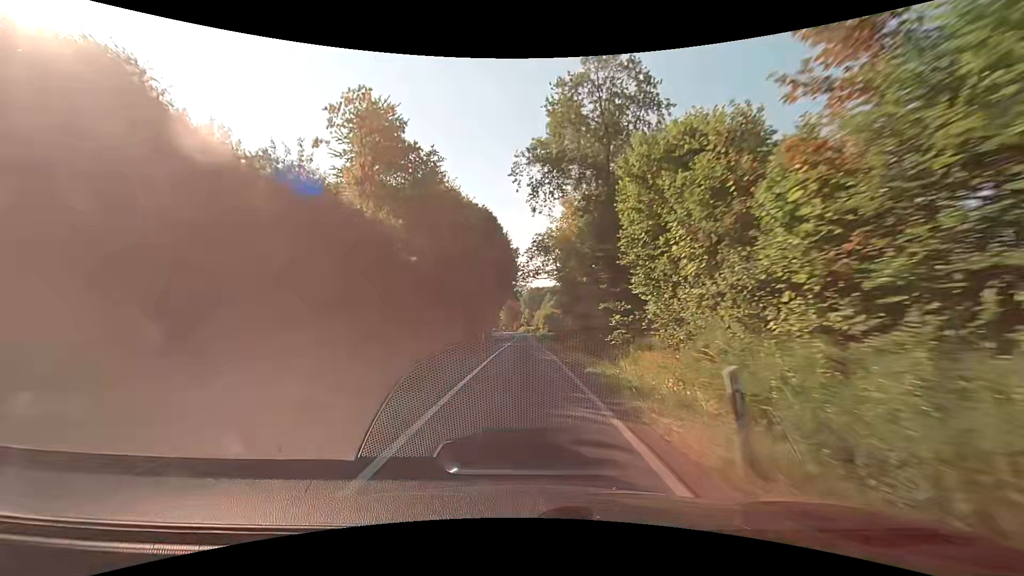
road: secondary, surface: asphalt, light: Day
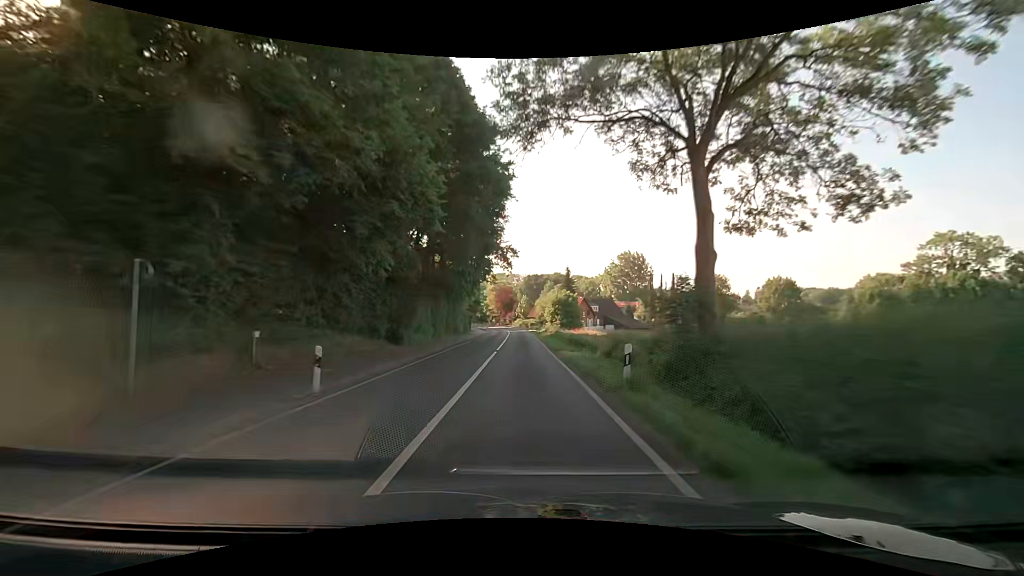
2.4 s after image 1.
(-0.1, +44.8) m; +1°
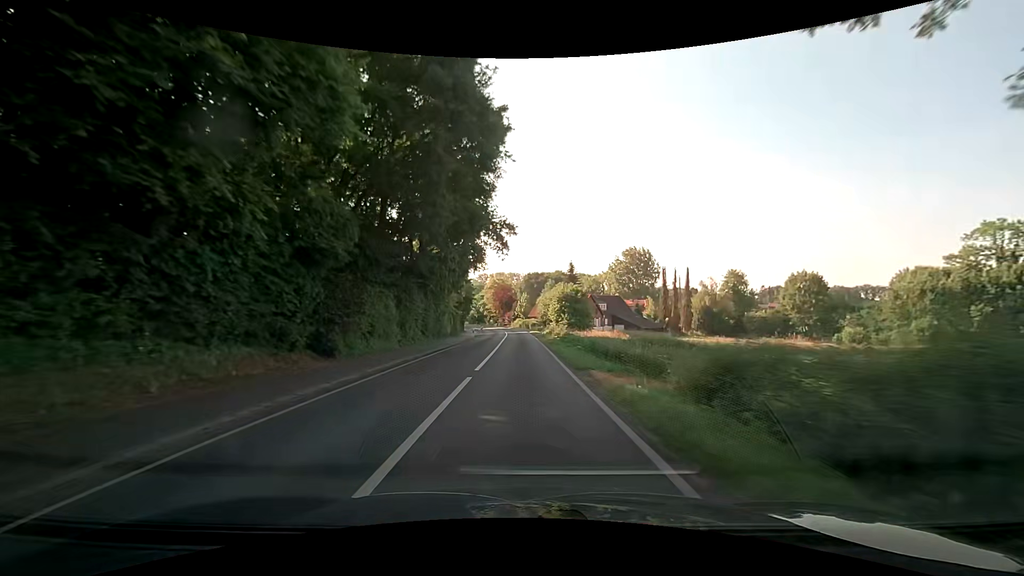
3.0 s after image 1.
(0.0, +11.3) m; 0°
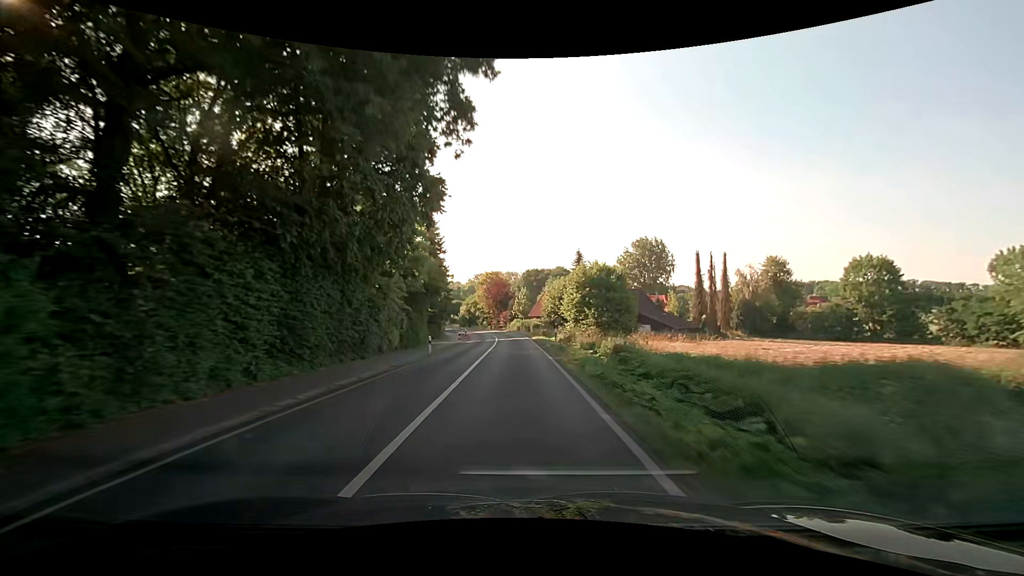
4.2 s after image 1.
(0.0, +22.5) m; 0°
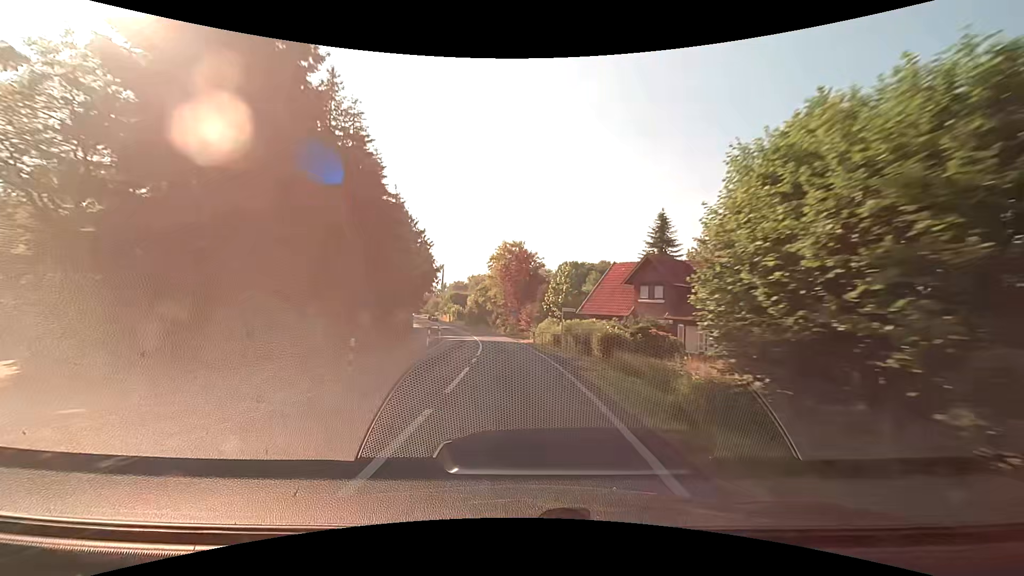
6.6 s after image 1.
(-1.0, +44.3) m; -3°
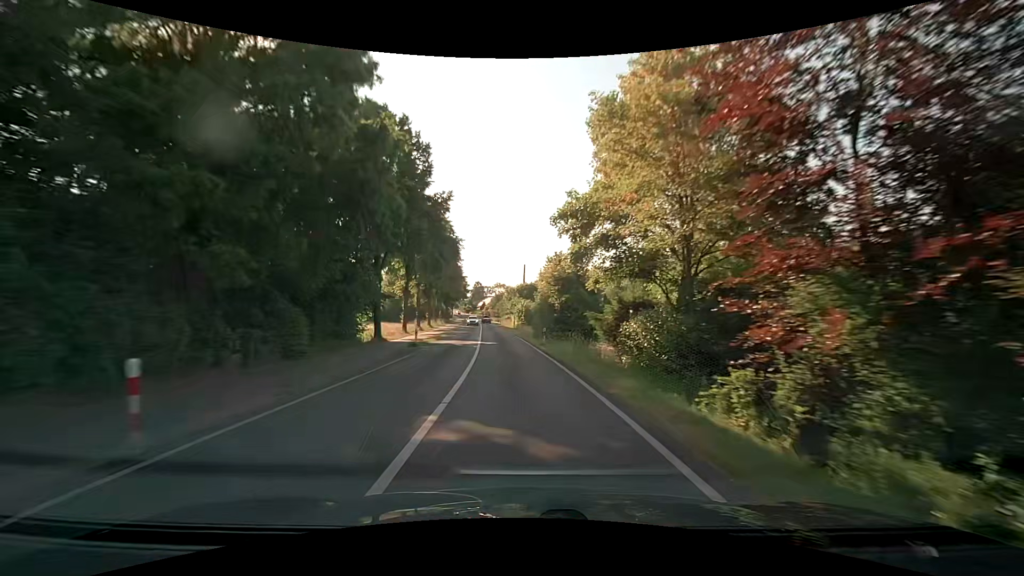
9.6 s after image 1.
(-4.6, +54.7) m; -10°
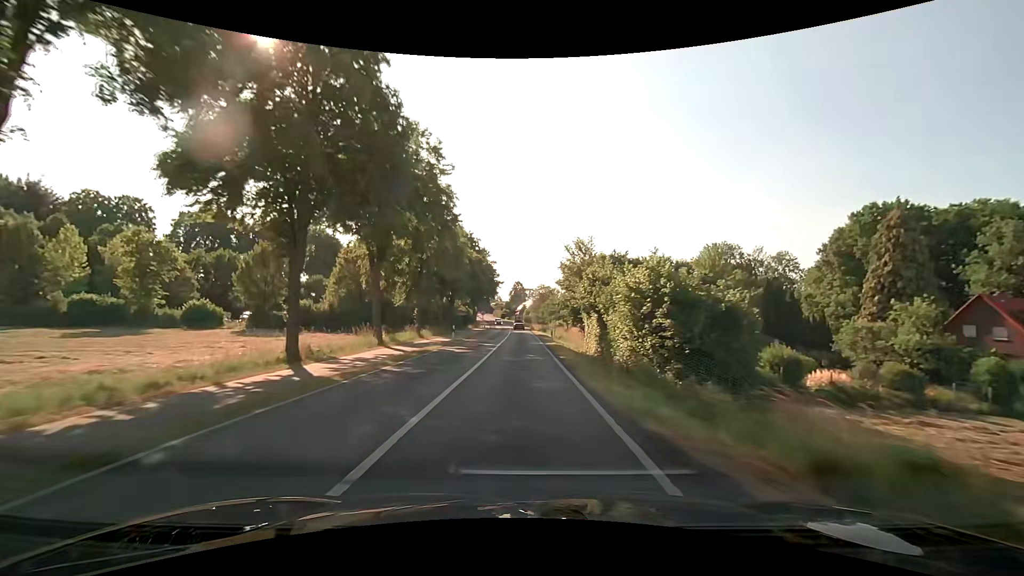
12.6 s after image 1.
(-3.2, +54.2) m; -5°
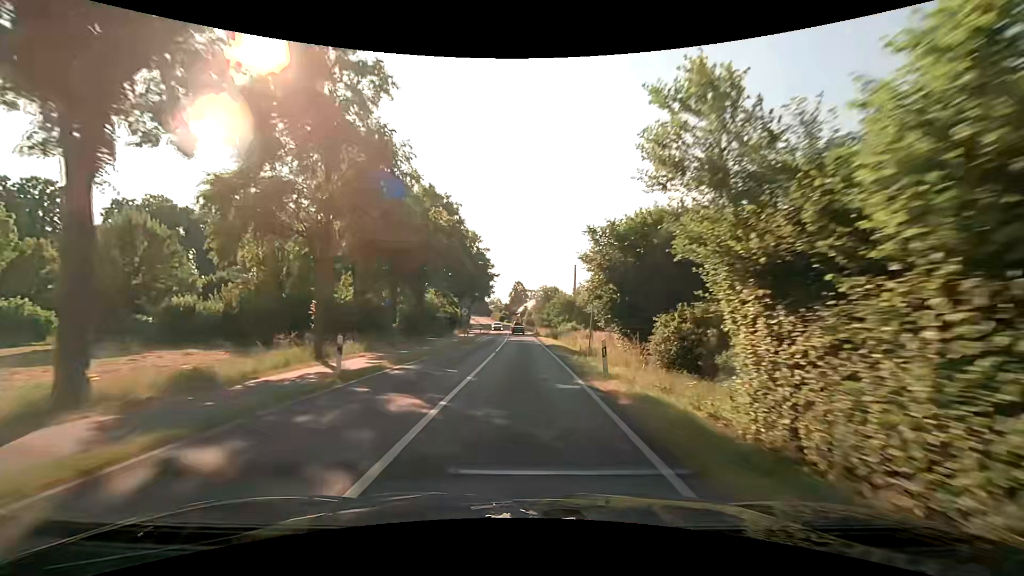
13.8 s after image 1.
(-0.2, +21.7) m; -1°
(0, +10) (0, +20) (0, +30) (0, +40) (0, +50) (0, +60) (0, +70) (-1, +80) (-1, +90) (-2, +100) m
